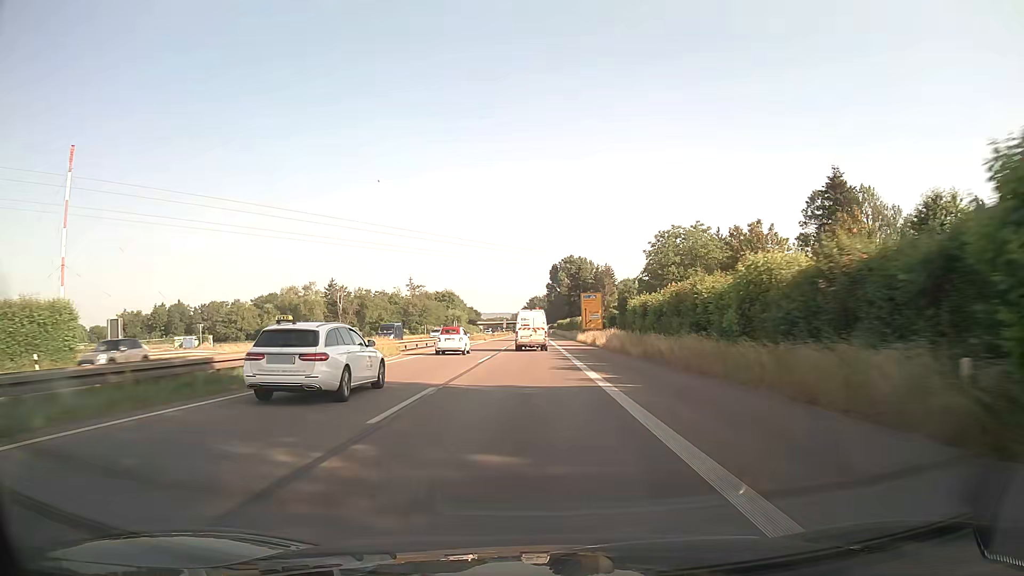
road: trunk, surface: asphalt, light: Day
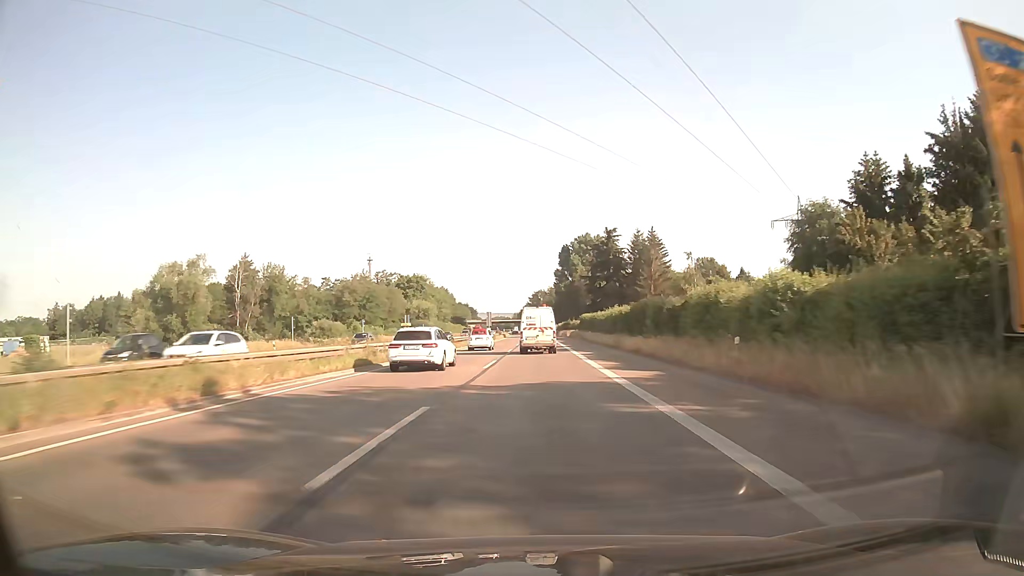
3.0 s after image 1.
(-0.2, +77.8) m; 0°
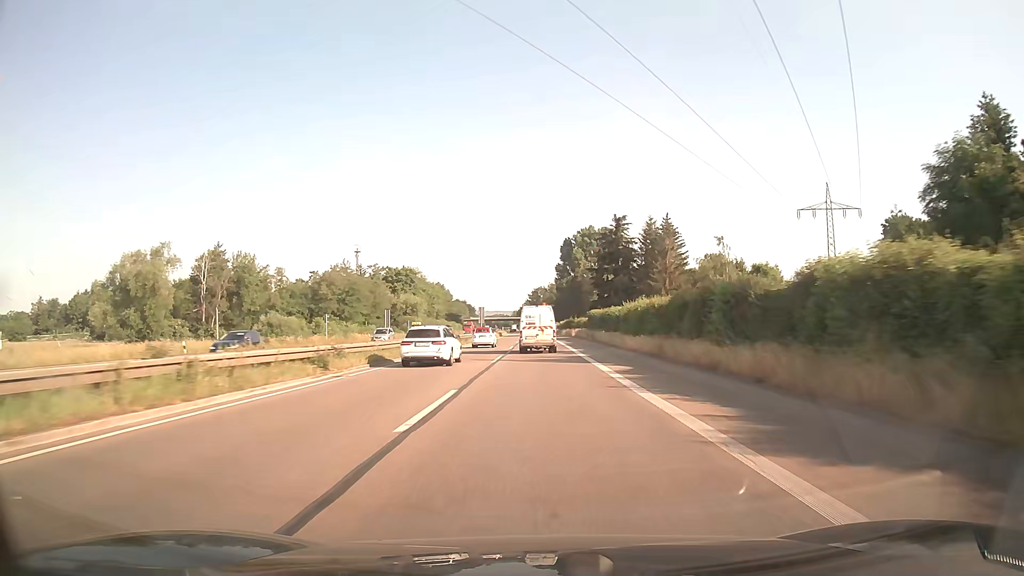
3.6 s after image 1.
(0.0, +15.1) m; 0°
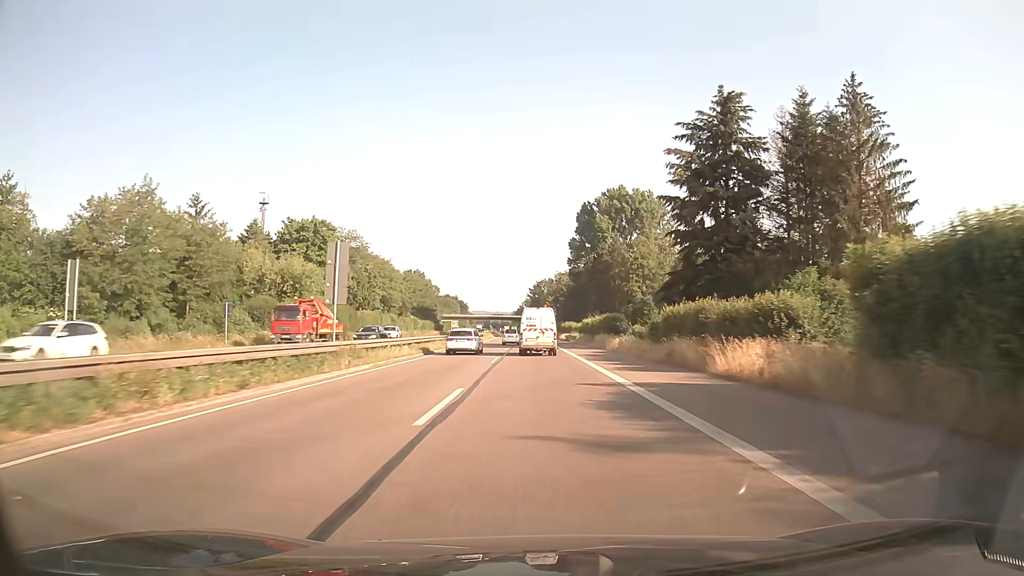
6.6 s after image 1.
(0.0, +73.0) m; 0°
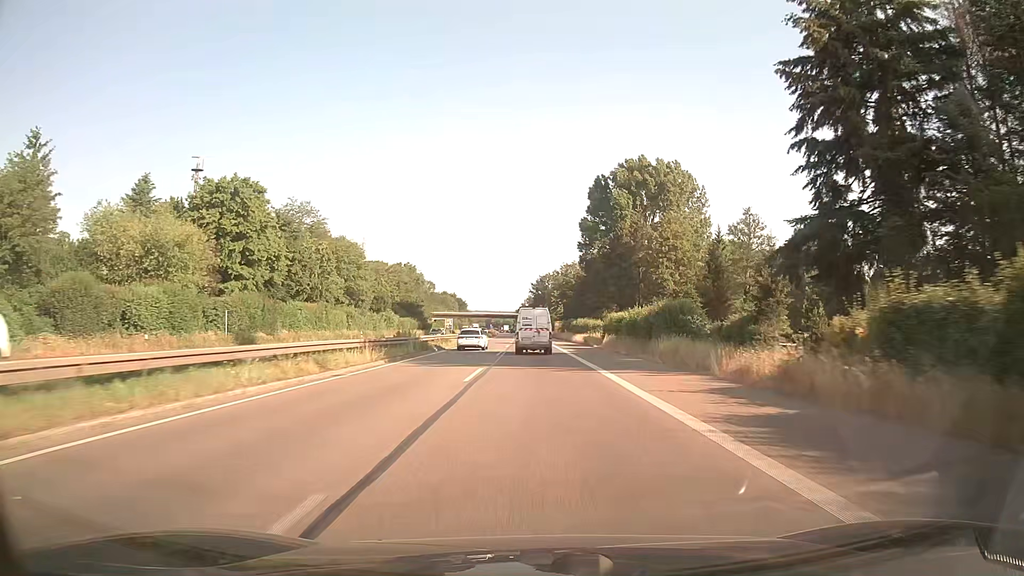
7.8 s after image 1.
(0.0, +28.5) m; 0°
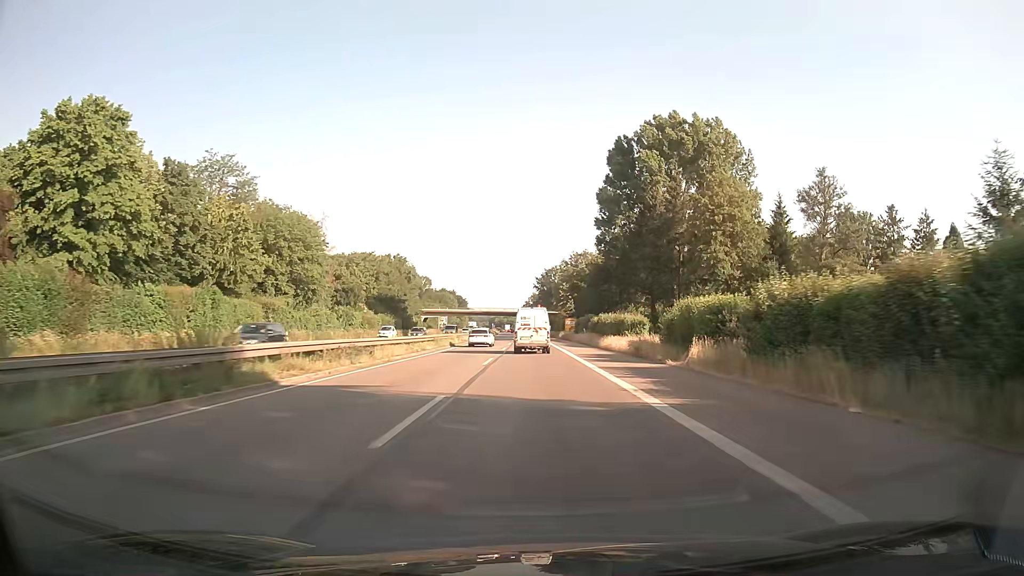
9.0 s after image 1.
(-0.1, +28.6) m; 0°
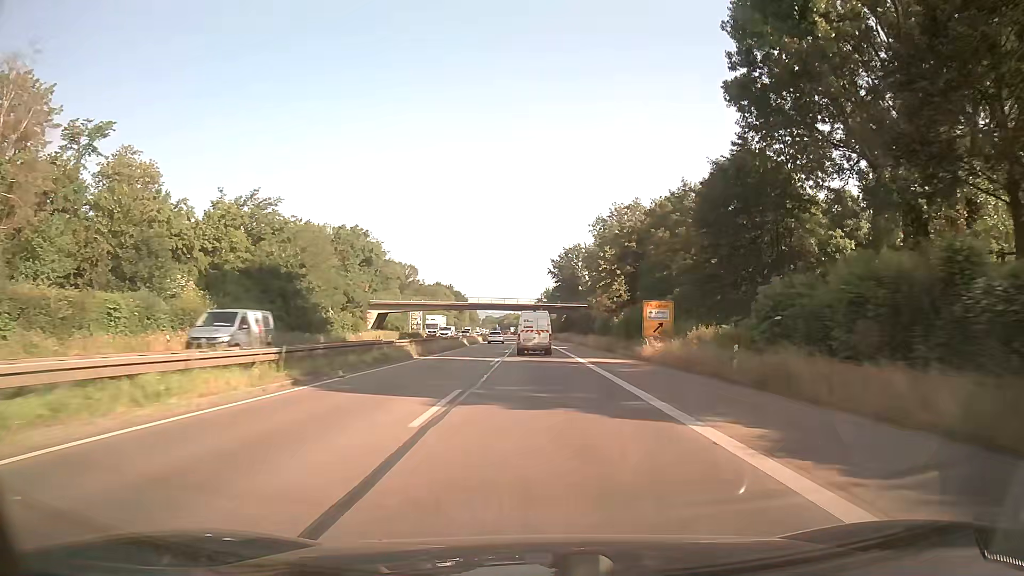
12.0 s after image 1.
(-0.6, +71.4) m; -1°
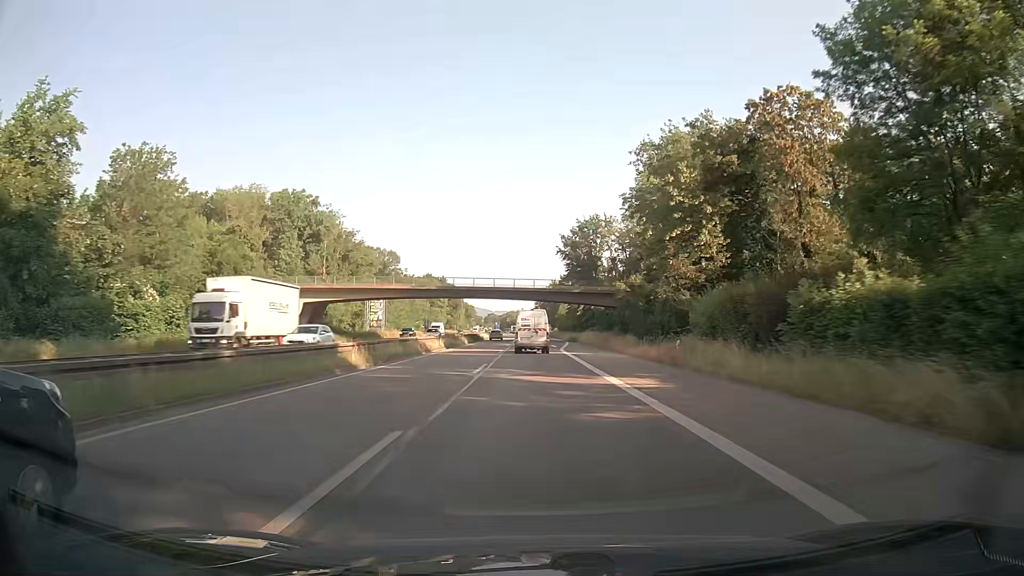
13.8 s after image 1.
(-0.3, +43.2) m; 0°
(0, +10) (0, +20) (0, +30) (0, +40) (-1, +50) (-1, +60) (-1, +70) (-1, +80) (-2, +90) (-2, +100) m
